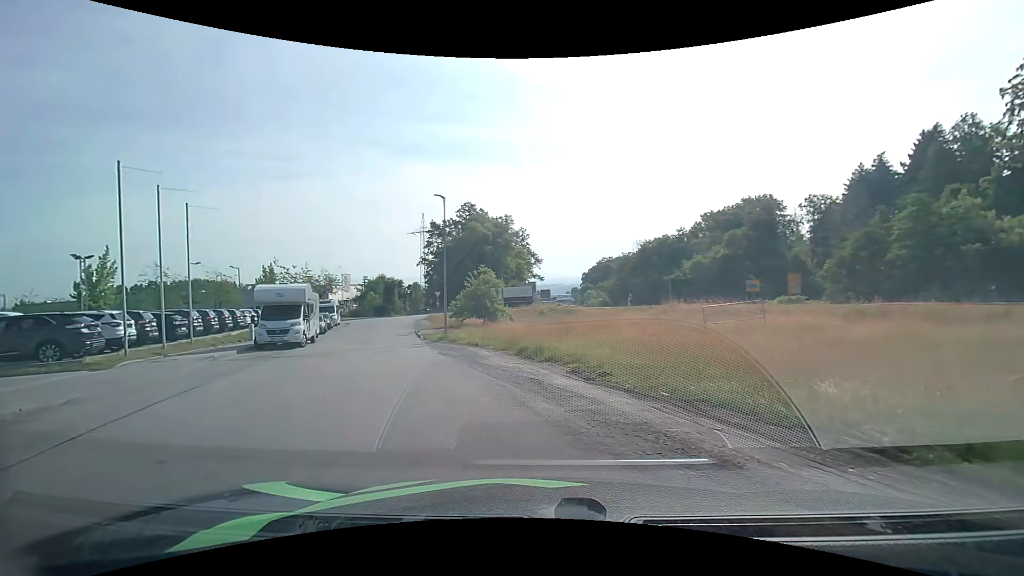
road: residential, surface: asphalt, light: Day
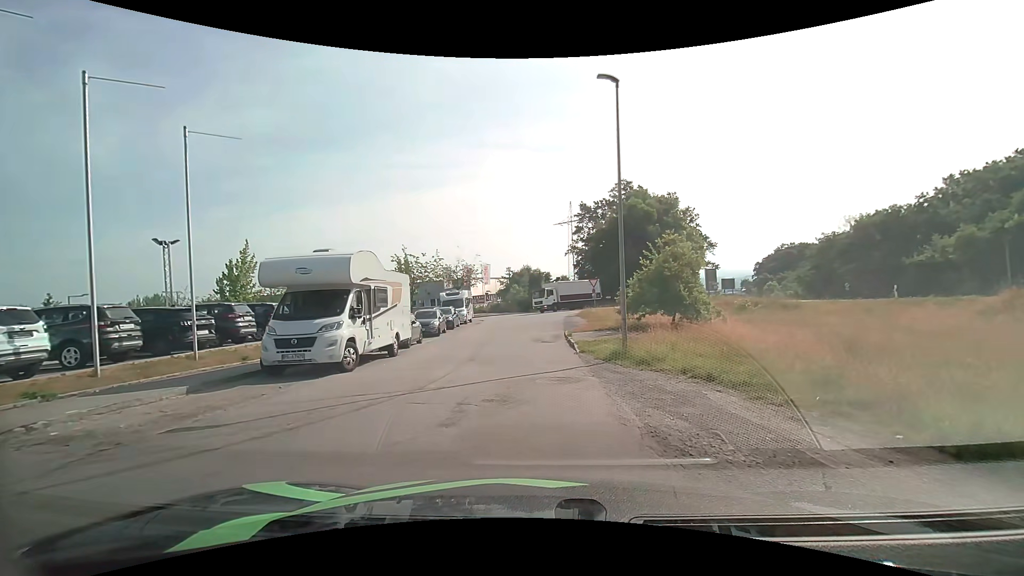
(-2.7, +13.2) m; -17°
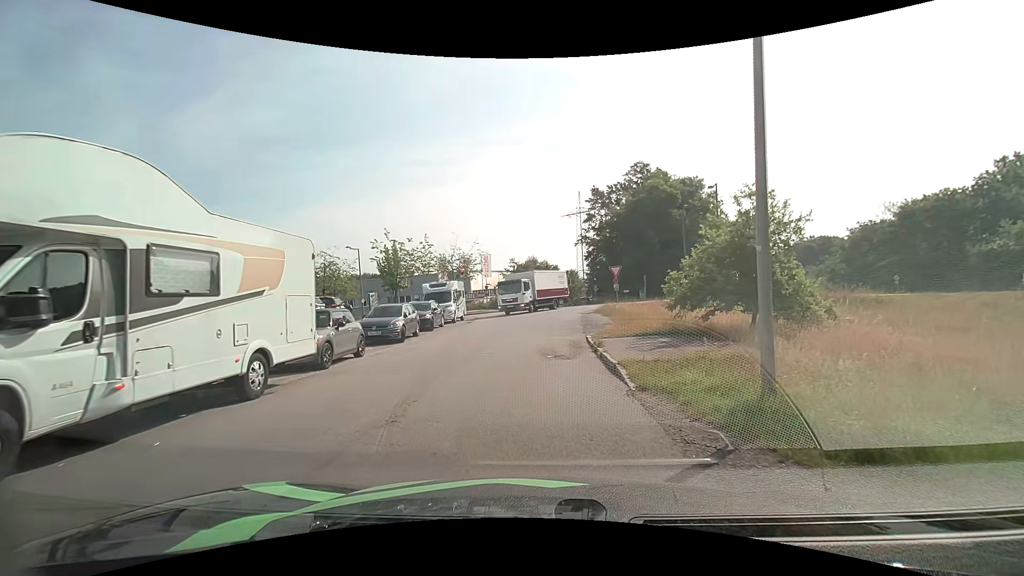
(-0.1, +8.4) m; 0°
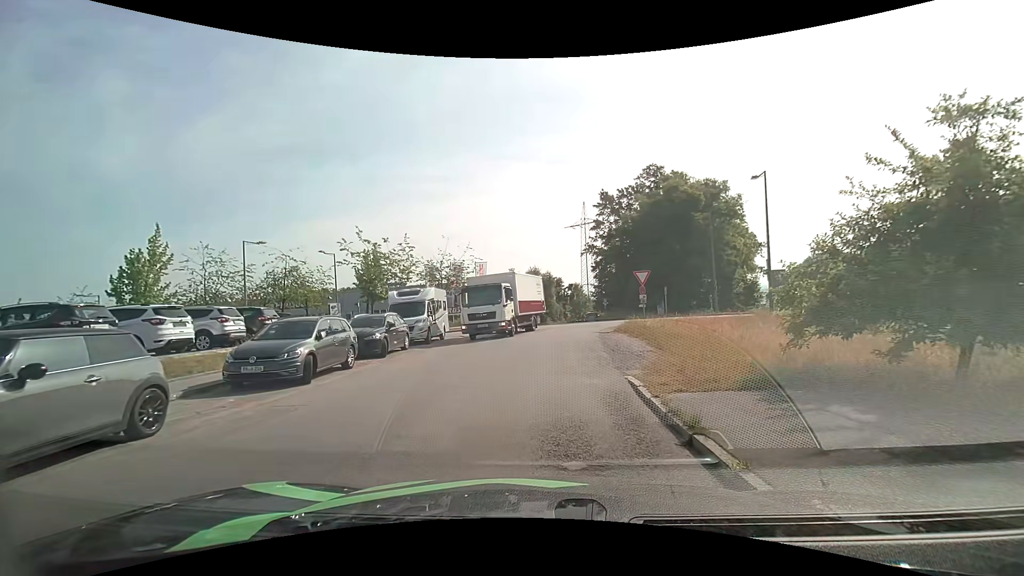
(-0.1, +7.9) m; -1°
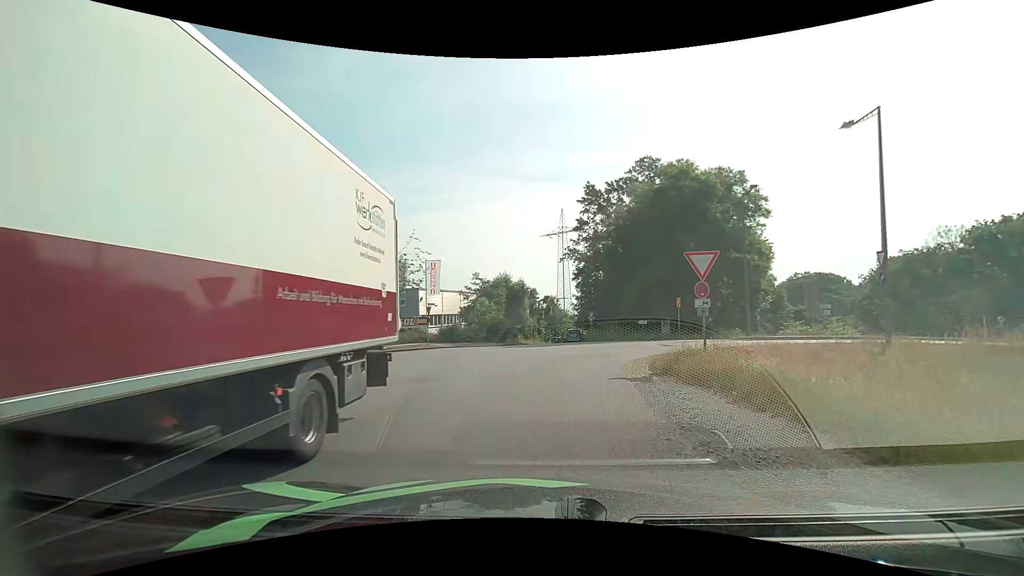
(+0.5, +12.8) m; +3°
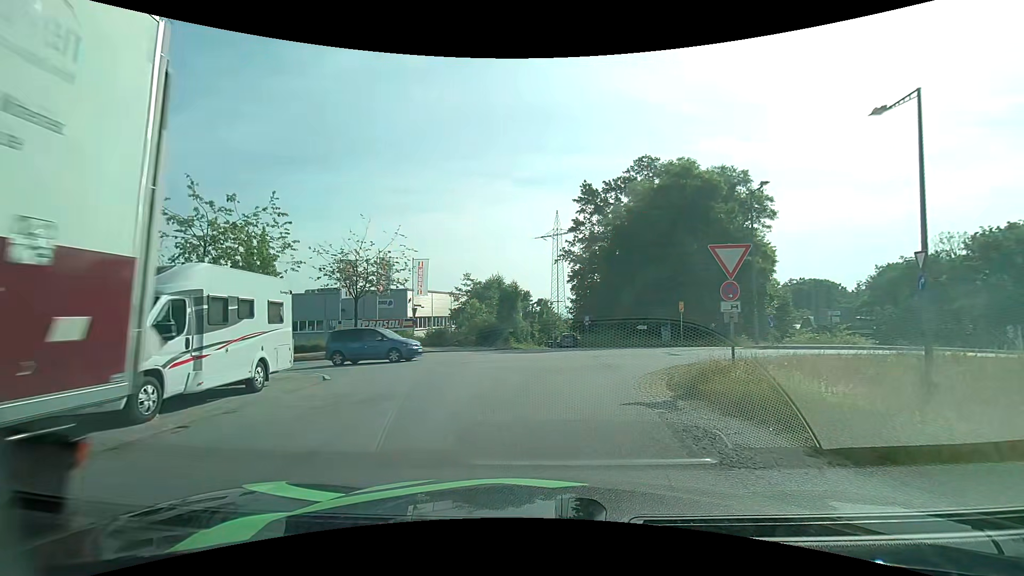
(0.0, +2.3) m; +1°
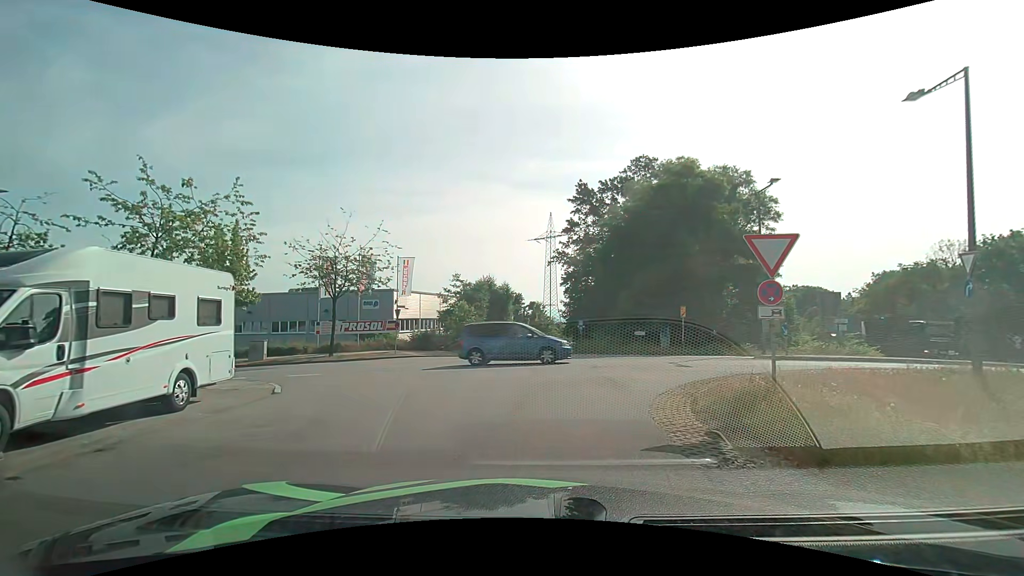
(0.0, +2.2) m; 0°
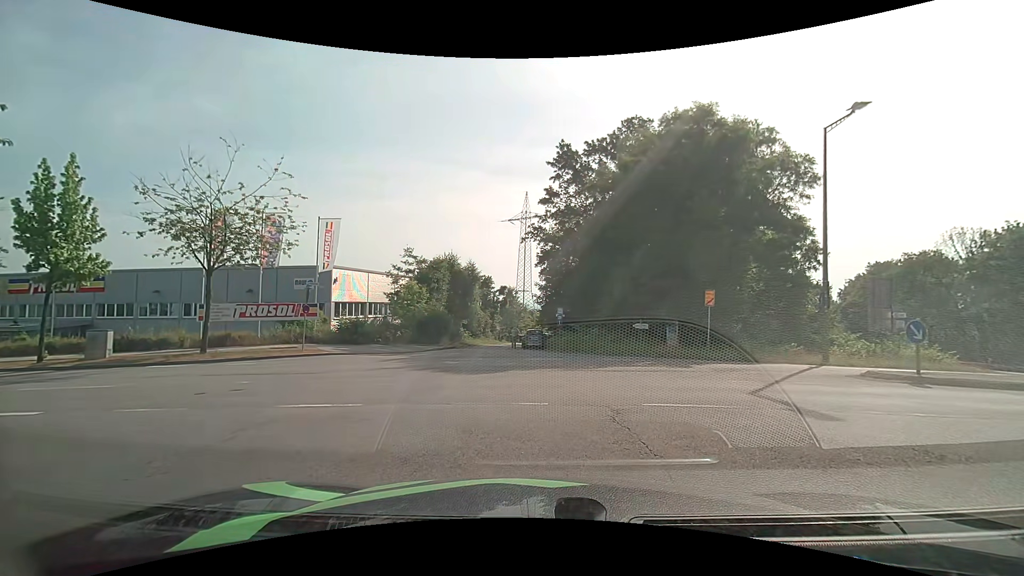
(+0.3, +9.1) m; +3°
(-1, +10) (-8, +17) (-17, +19) (-27, +20) (-37, +21) (-47, +23) (-57, +24) (-67, +25) (-77, +27) (-86, +29) m
